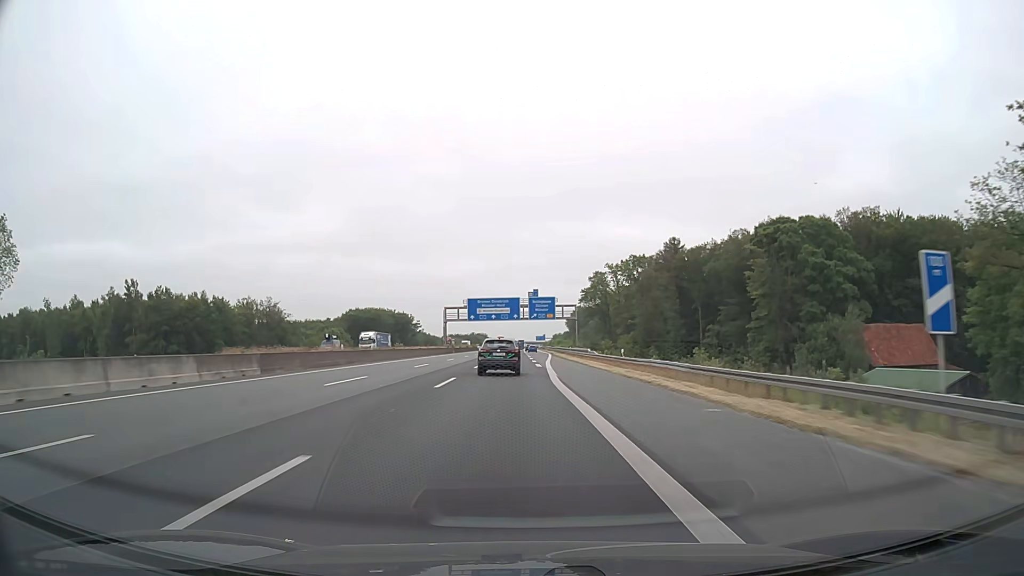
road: motorway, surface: asphalt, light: Day
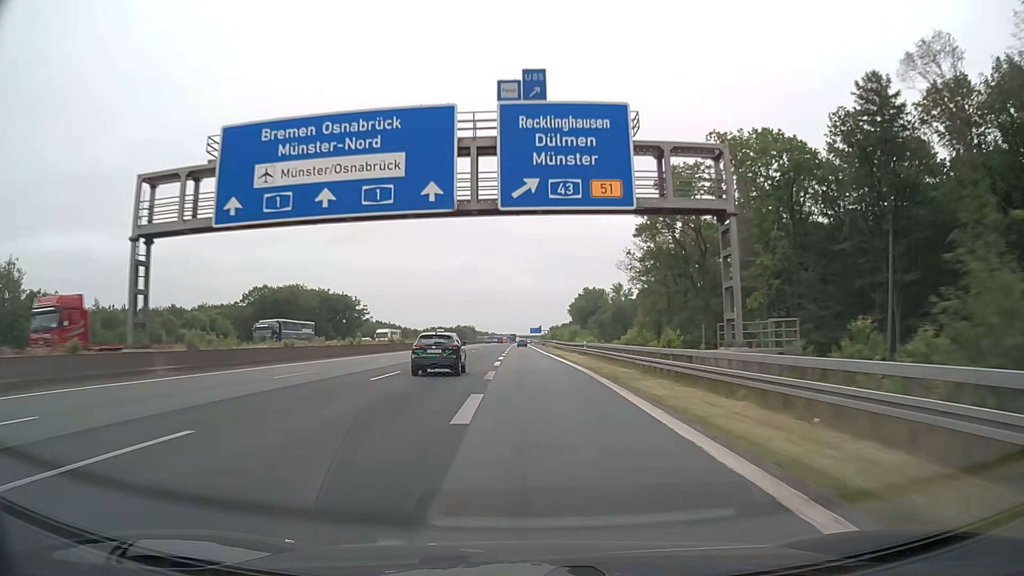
(+0.8, +91.8) m; +1°
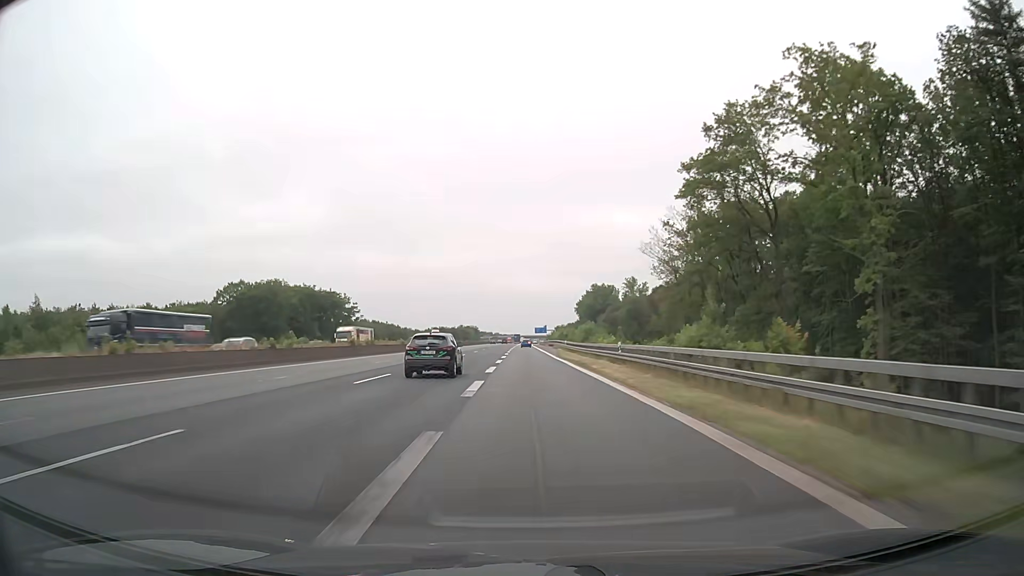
(-0.1, +18.8) m; 0°
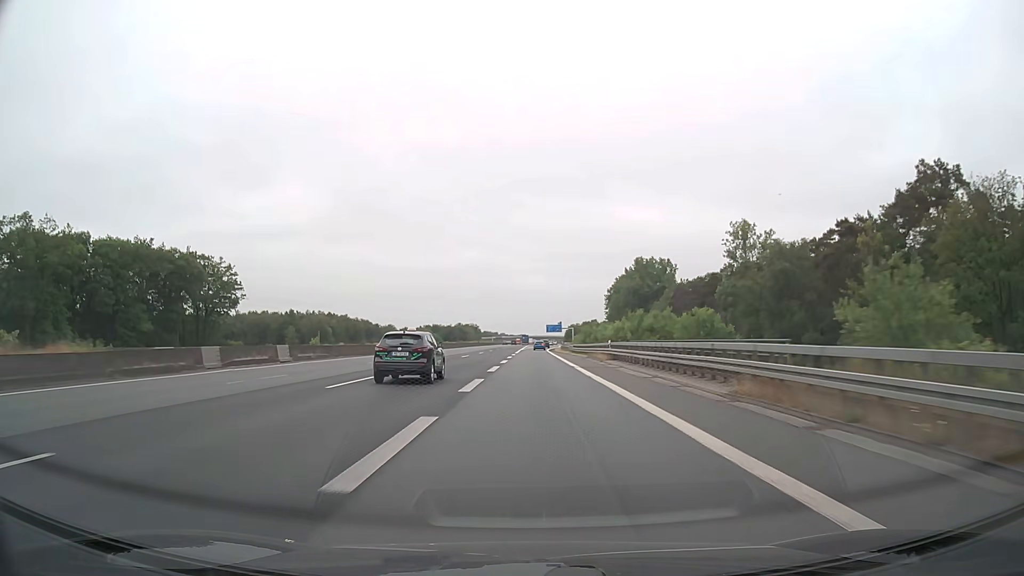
(-0.9, +93.2) m; -1°
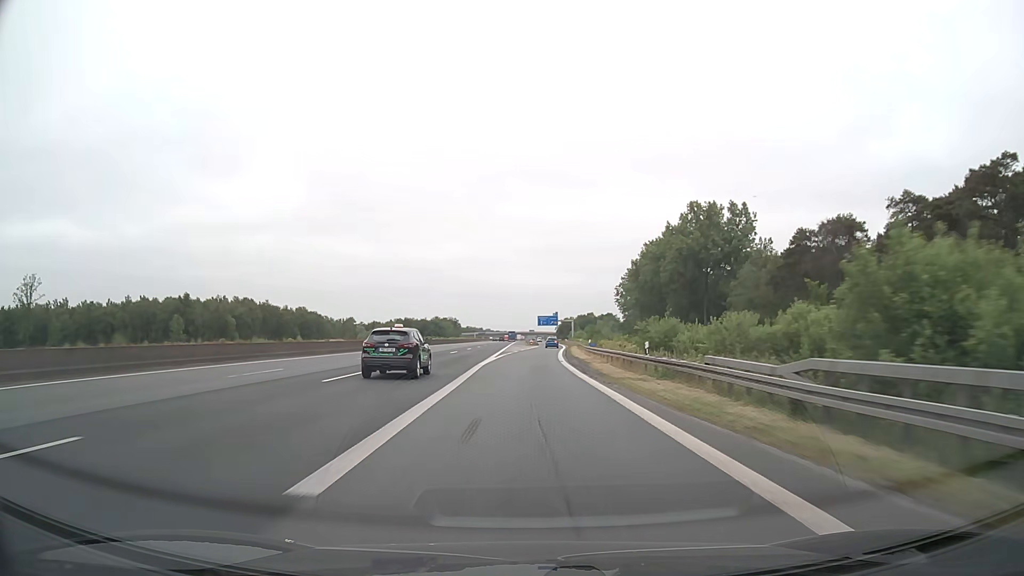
(+0.4, +71.4) m; +1°
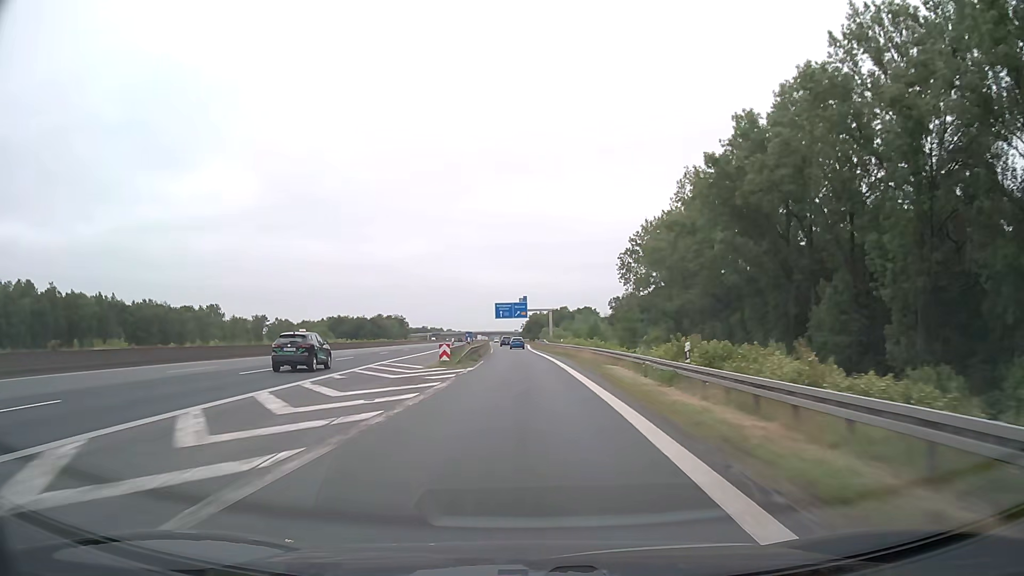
(+2.8, +85.1) m; +3°
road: motorway_link
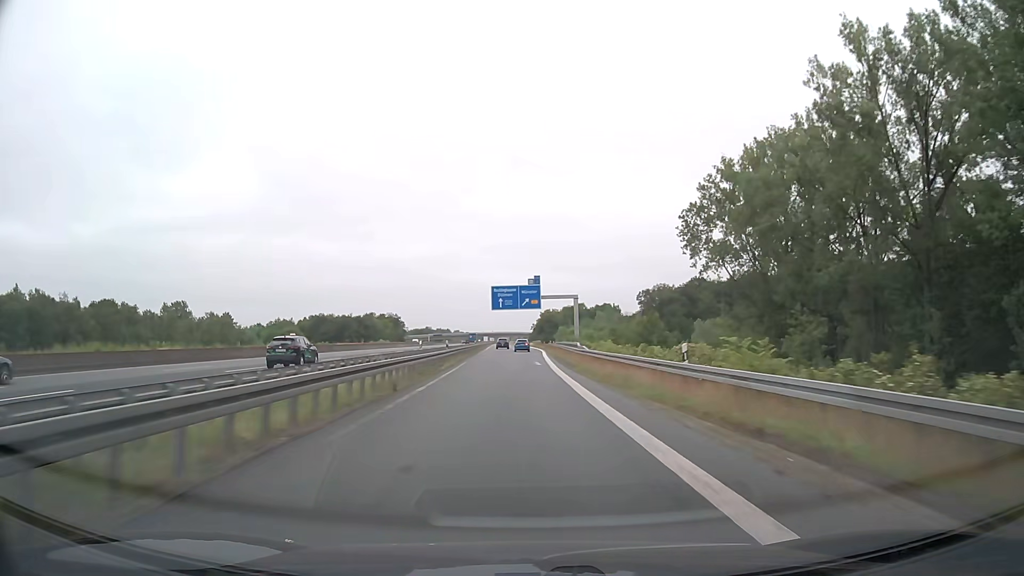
(-0.6, +49.8) m; -1°
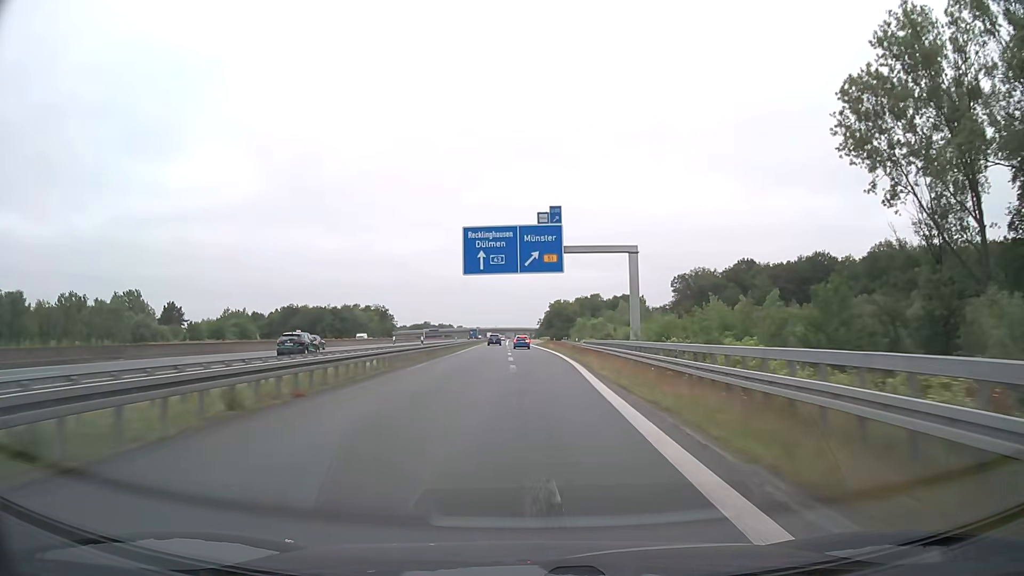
(-0.1, +48.3) m; 0°
(0, +10) (0, +20) (0, +30) (0, +40) (0, +50) (-1, +60) (-1, +70) (-1, +80) (-1, +90) (-2, +100) m
